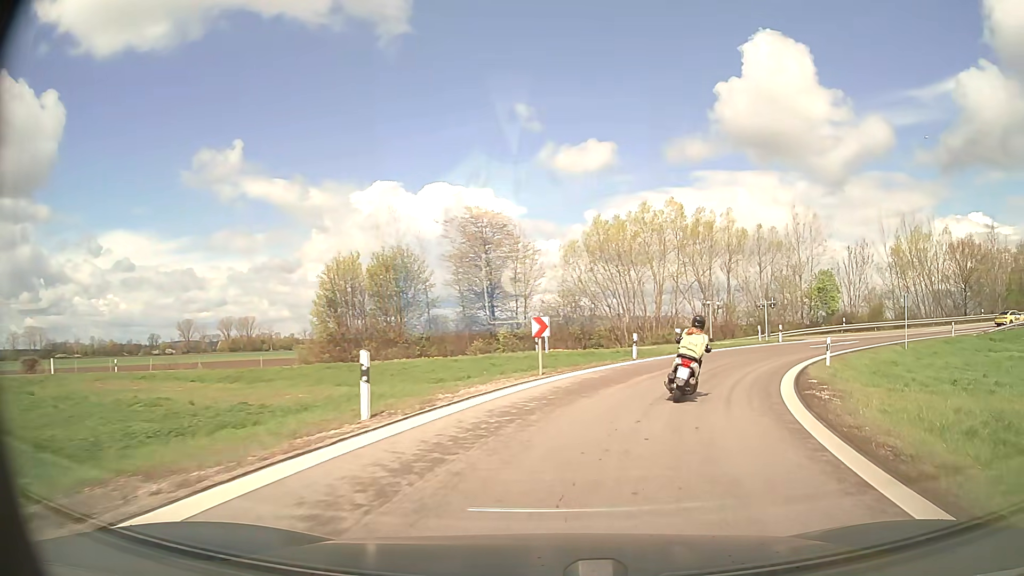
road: motorway_link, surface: asphalt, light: Day
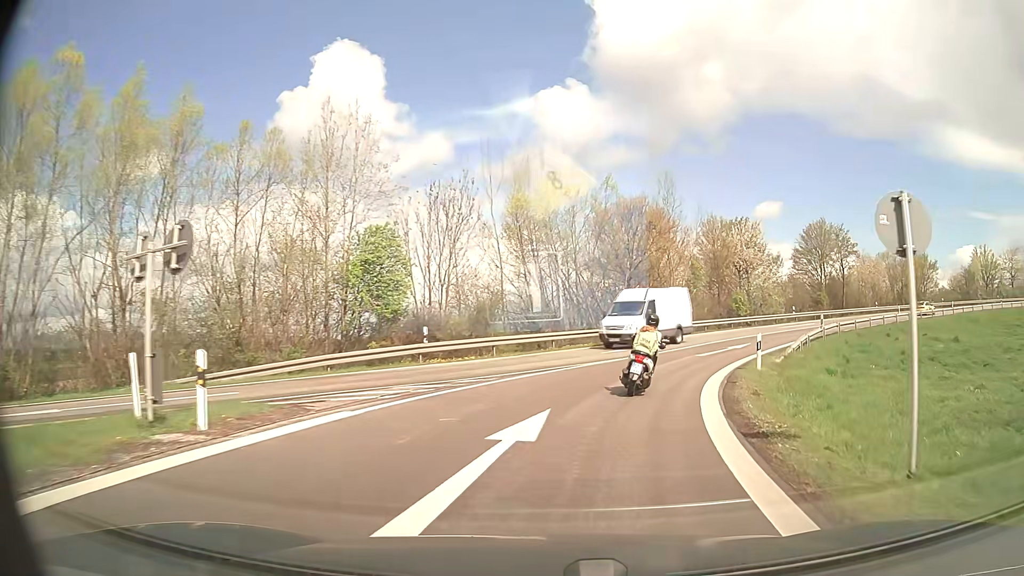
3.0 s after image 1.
(+11.6, +30.6) m; +40°
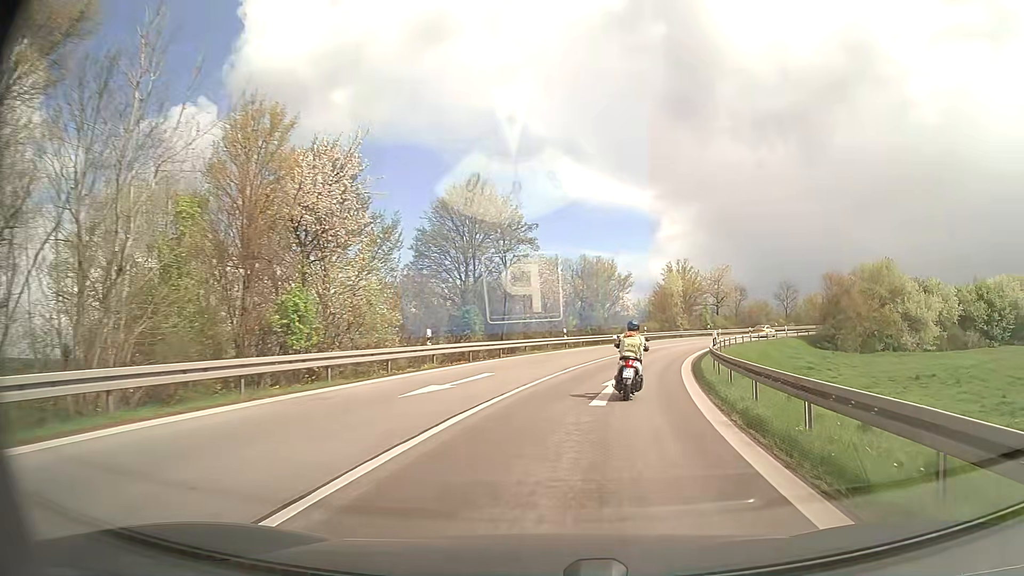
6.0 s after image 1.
(+10.2, +32.7) m; +35°
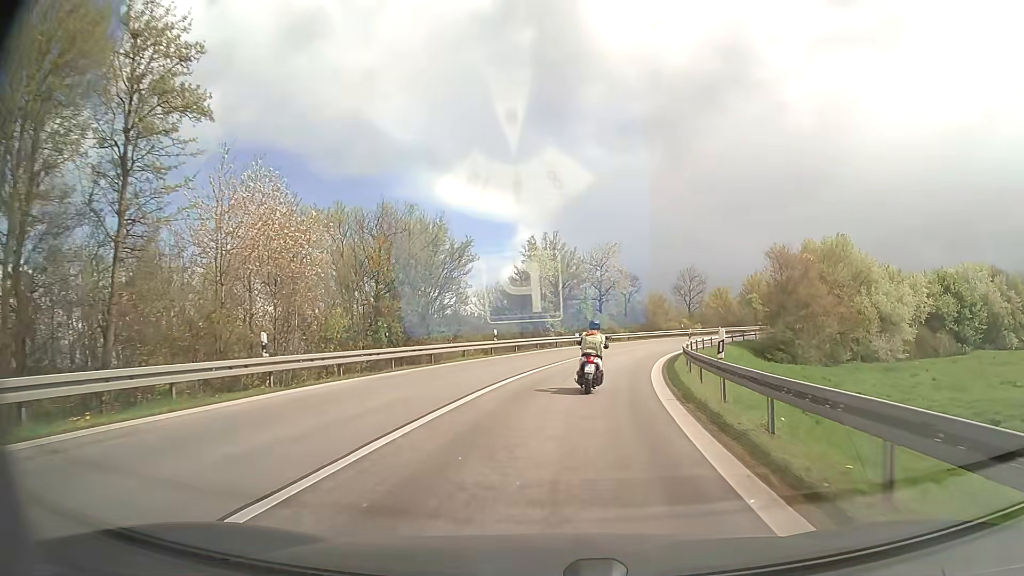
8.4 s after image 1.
(+3.9, +28.1) m; +12°
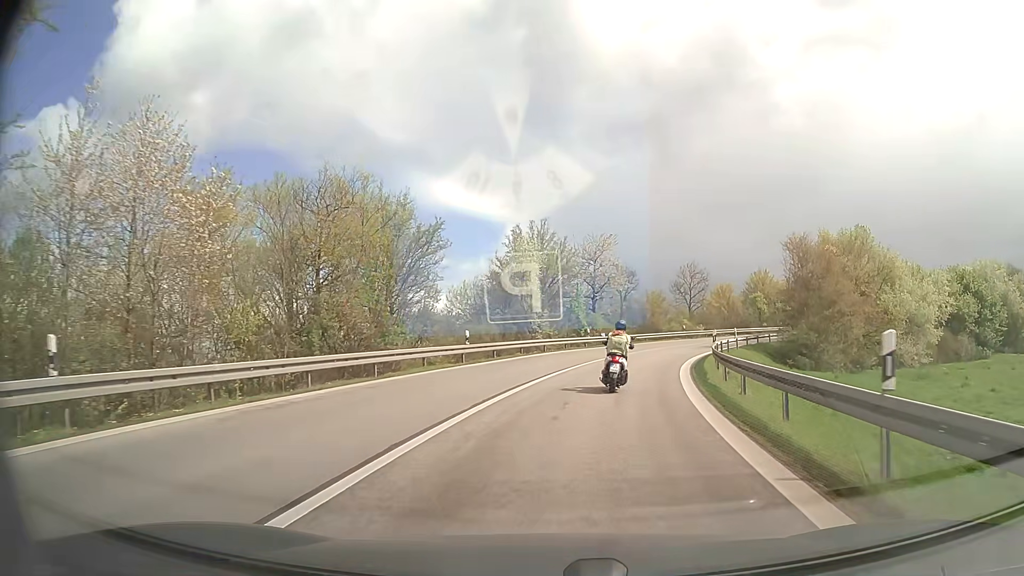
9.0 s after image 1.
(0.0, +7.2) m; +1°
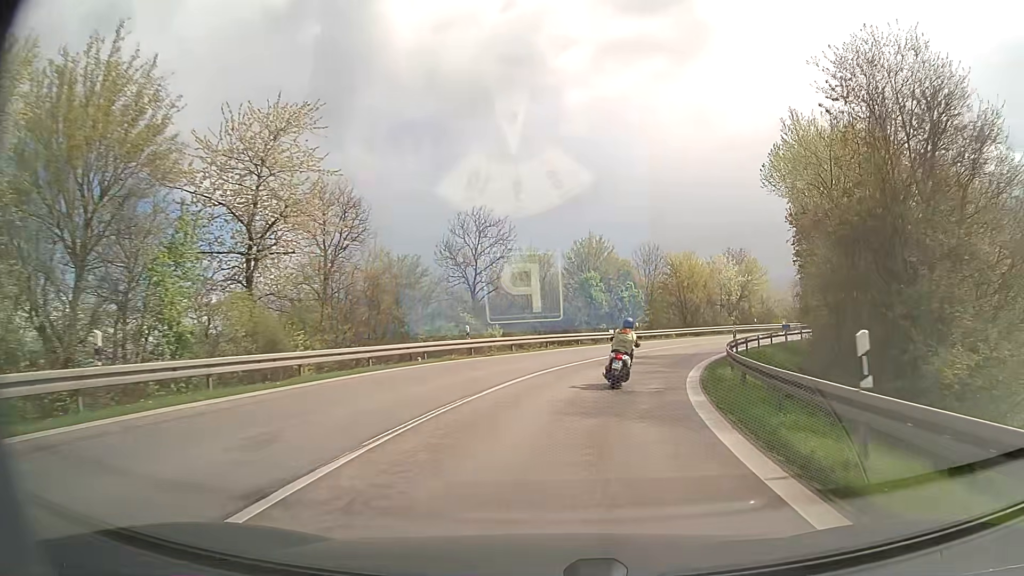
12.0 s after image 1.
(+6.2, +36.2) m; +20°
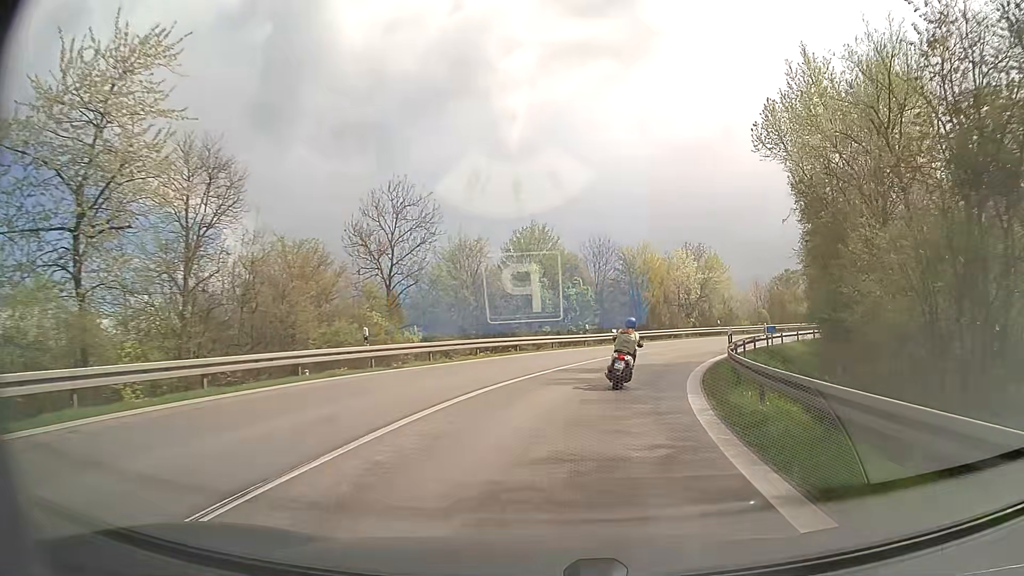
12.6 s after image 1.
(+0.3, +7.3) m; +5°
(+1, +10) (+2, +20) (+5, +29) (+10, +38) (+16, +46) (+22, +54) (+30, +60) (+39, +65) (+48, +69) (+58, +72) m
